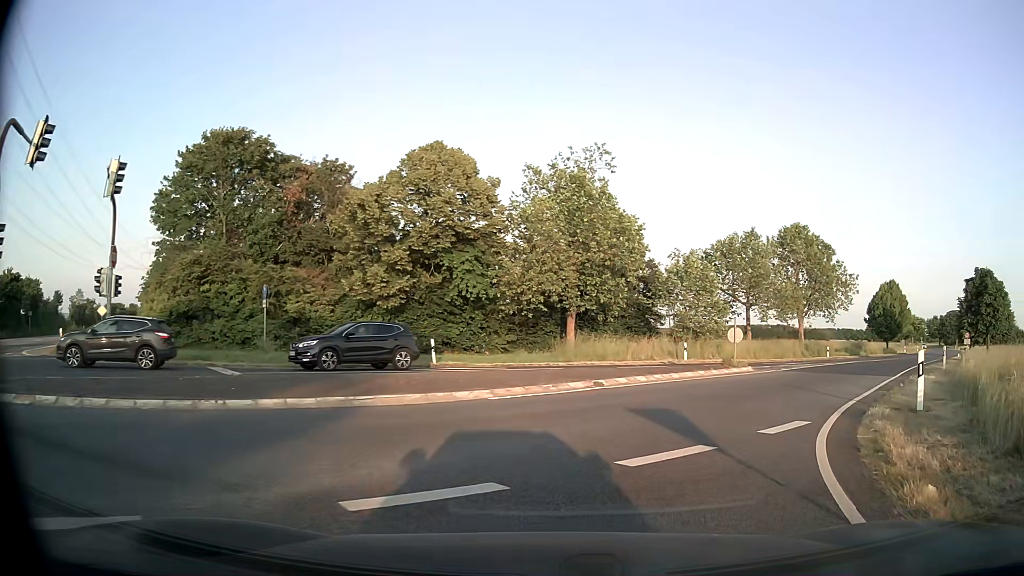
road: secondary_link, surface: asphalt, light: Day
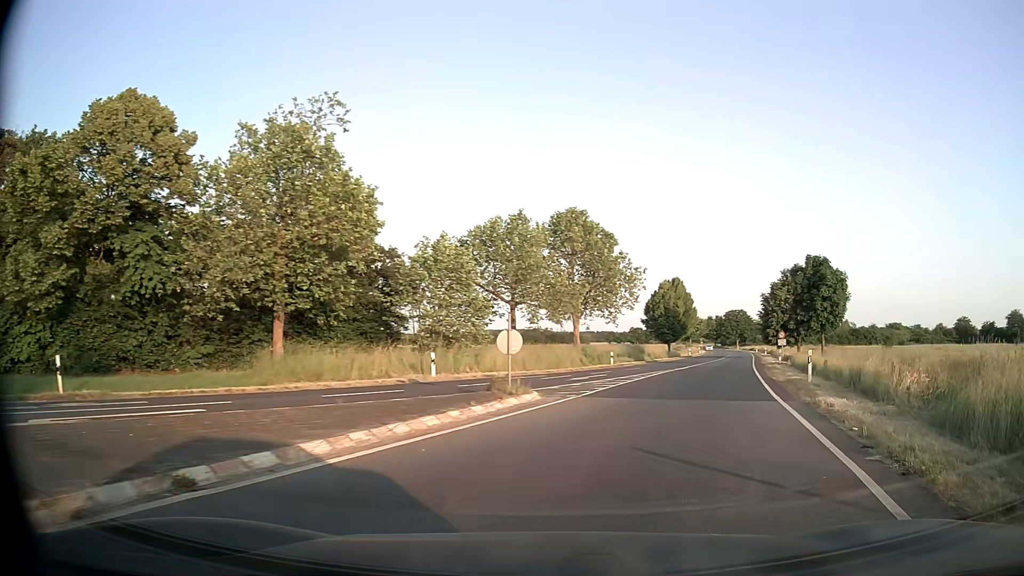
(+1.7, +10.1) m; +20°
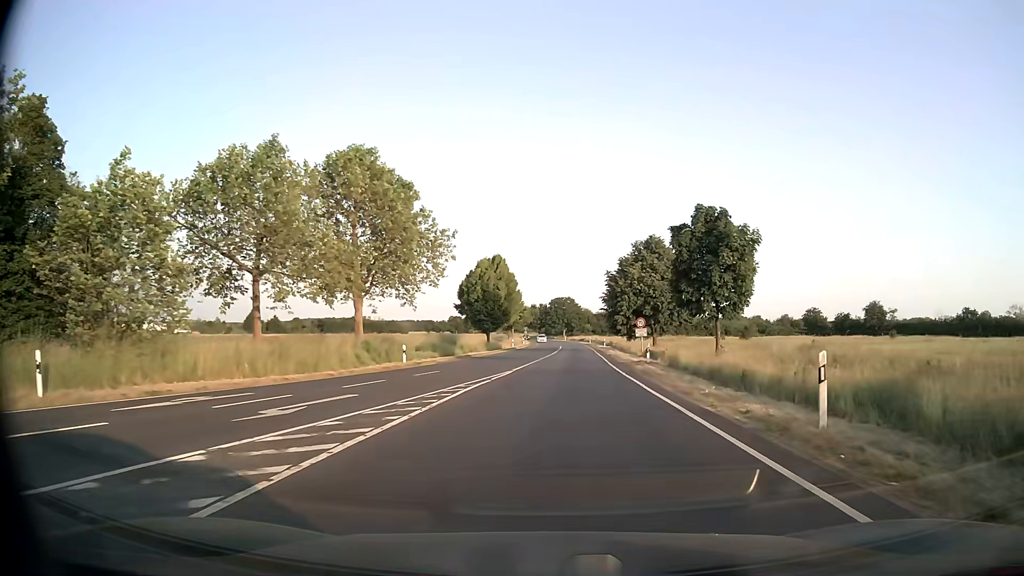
(+2.6, +14.9) m; +15°
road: secondary
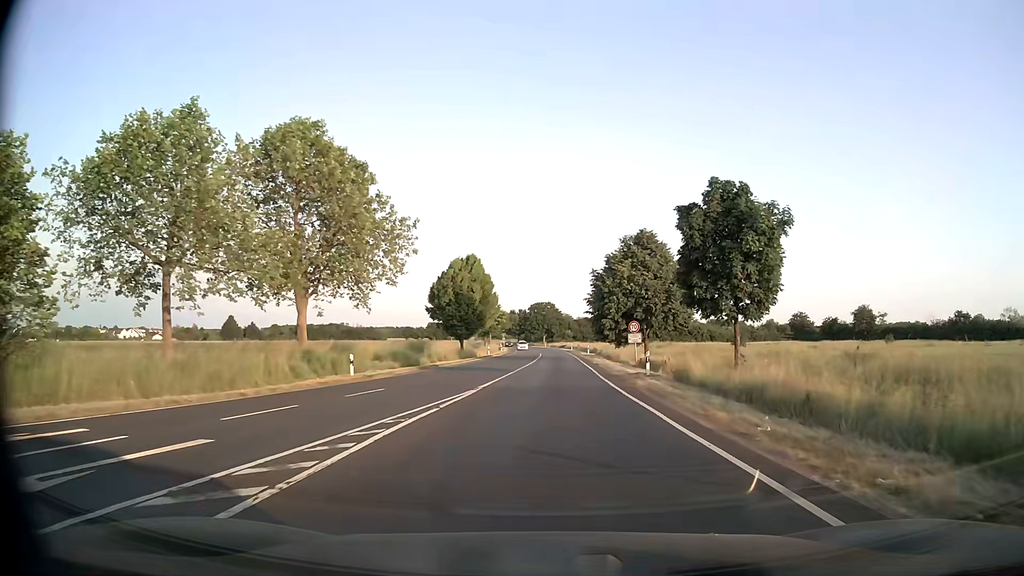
(+0.1, +6.3) m; +2°
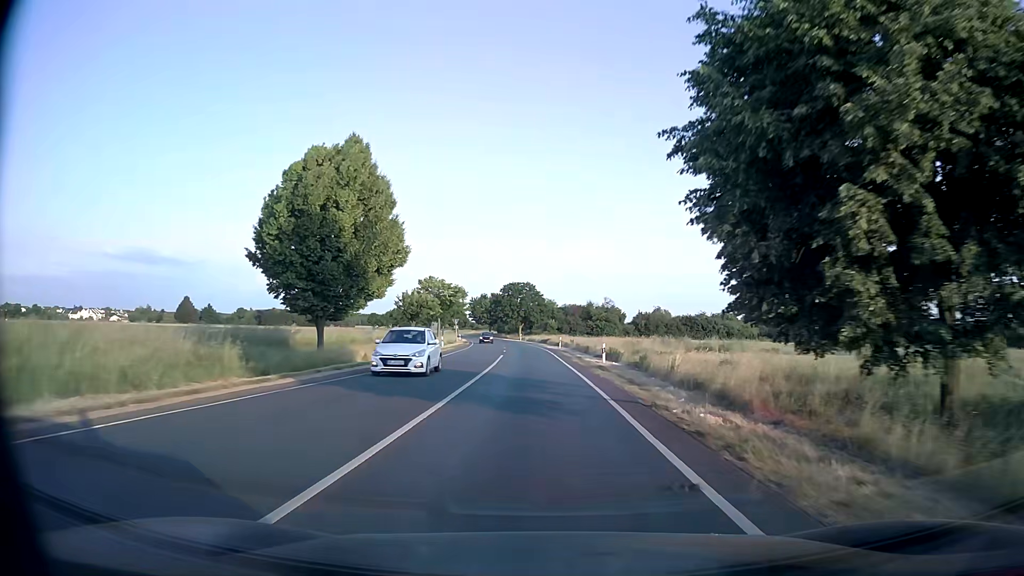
(+0.7, +40.6) m; +1°
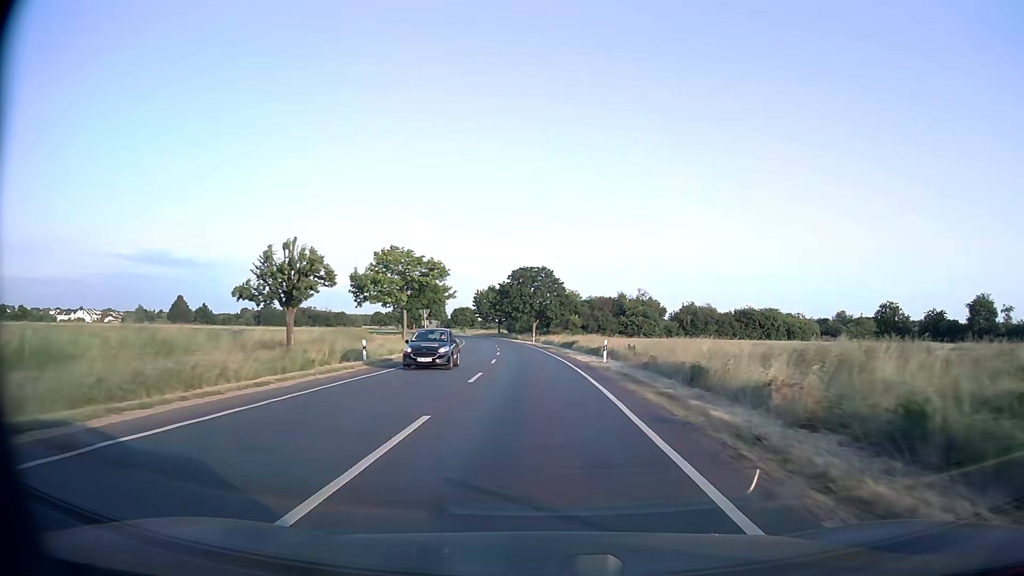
(-0.3, +31.0) m; -1°
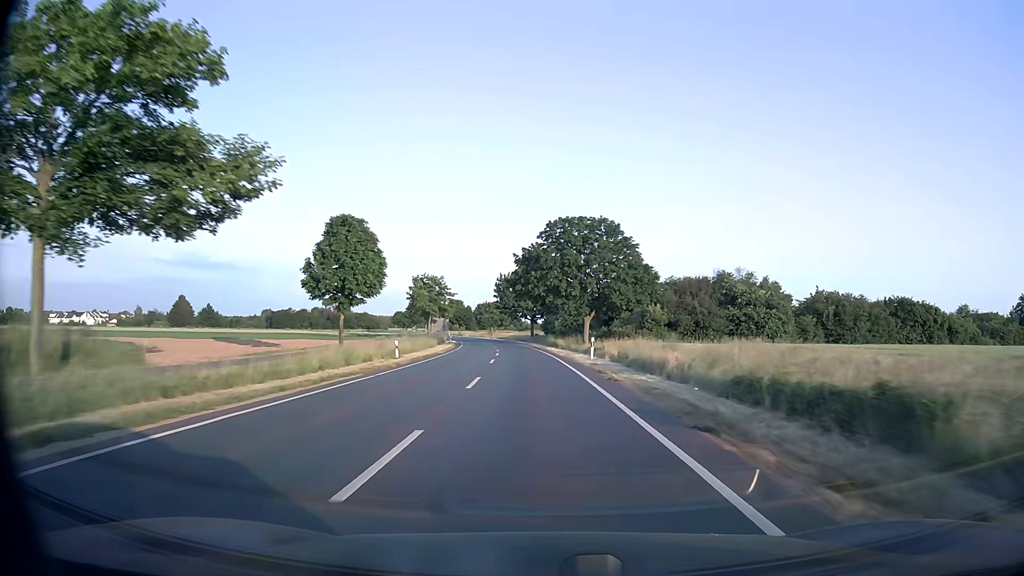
(-1.4, +46.2) m; -4°
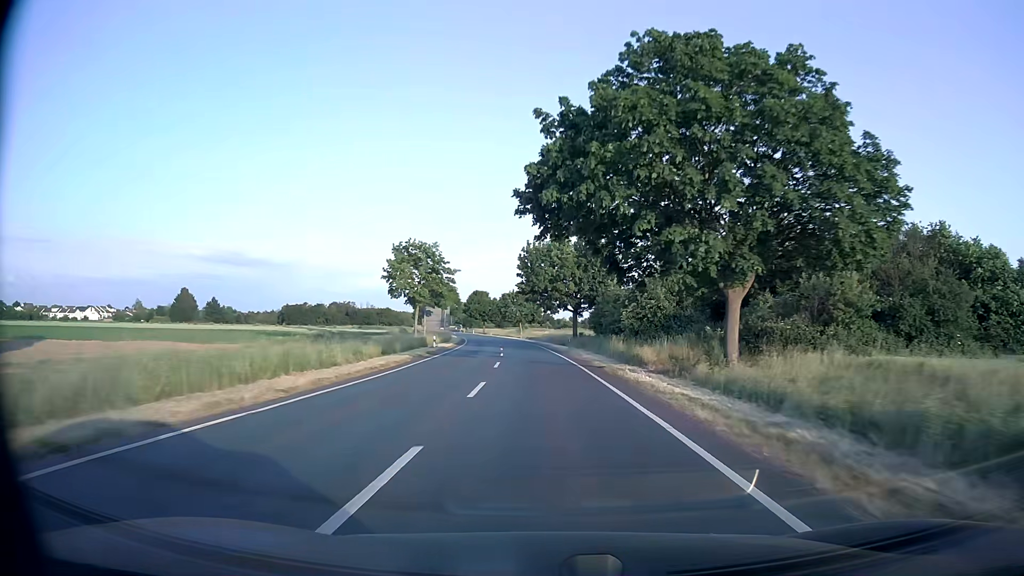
(-1.0, +36.0) m; -3°
(0, +10) (0, +20) (-1, +30) (-1, +40) (-2, +50) (-3, +60) (-3, +70) (-4, +80) (-6, +90) (-7, +100) m
